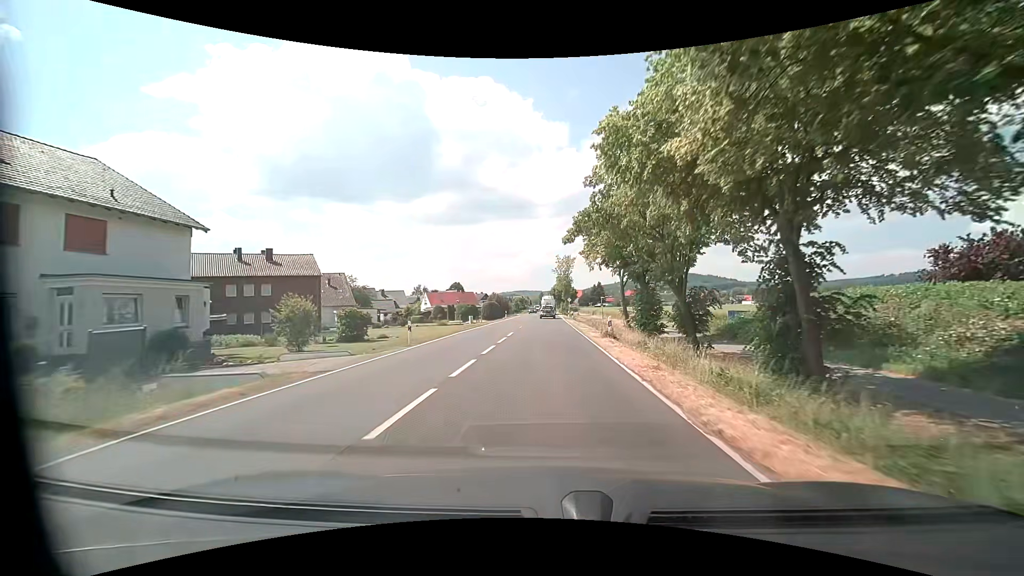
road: primary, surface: asphalt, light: Day
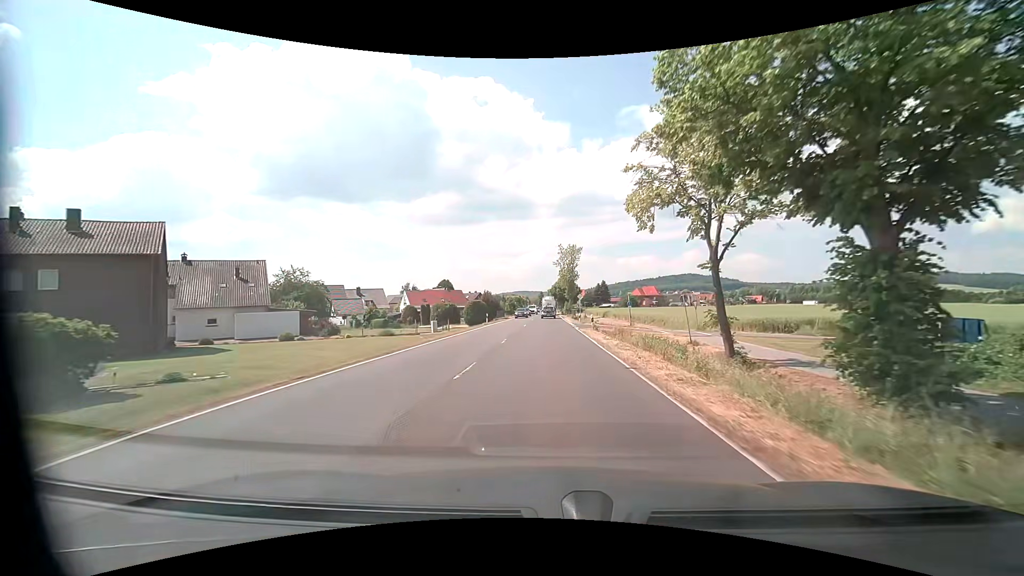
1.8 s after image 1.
(+0.1, +23.3) m; 0°
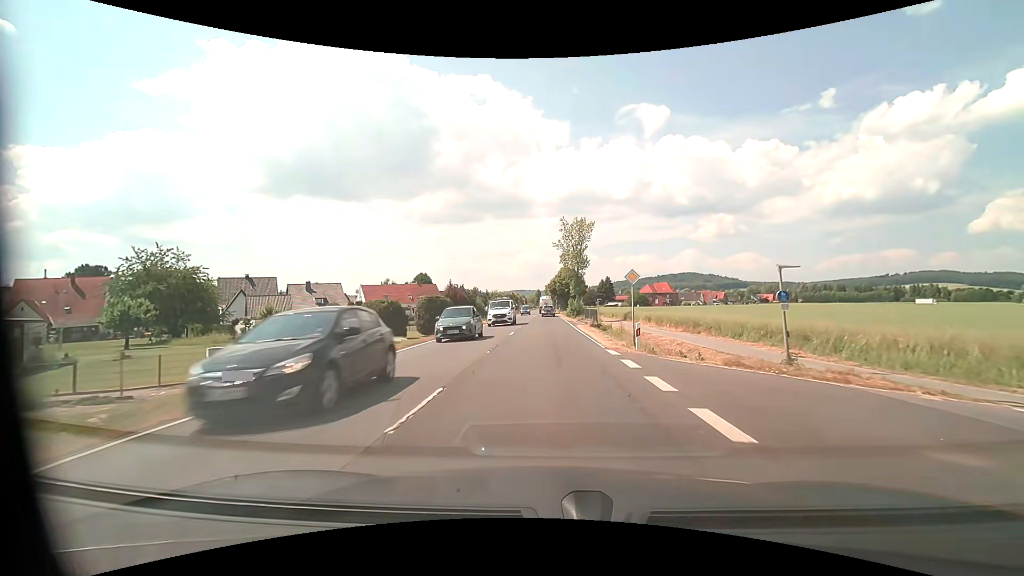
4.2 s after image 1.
(0.0, +31.1) m; 0°
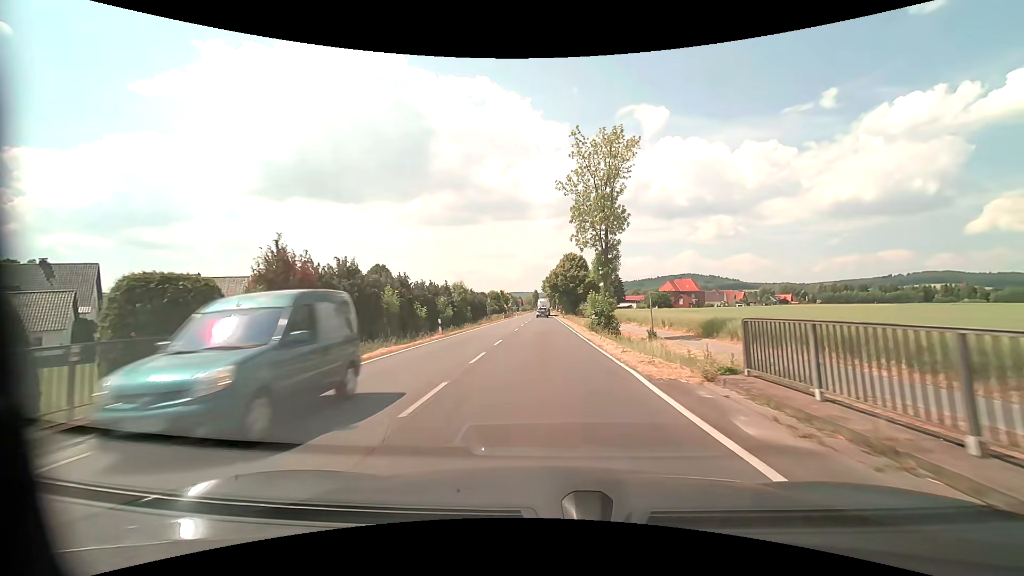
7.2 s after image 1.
(0.0, +38.8) m; 0°
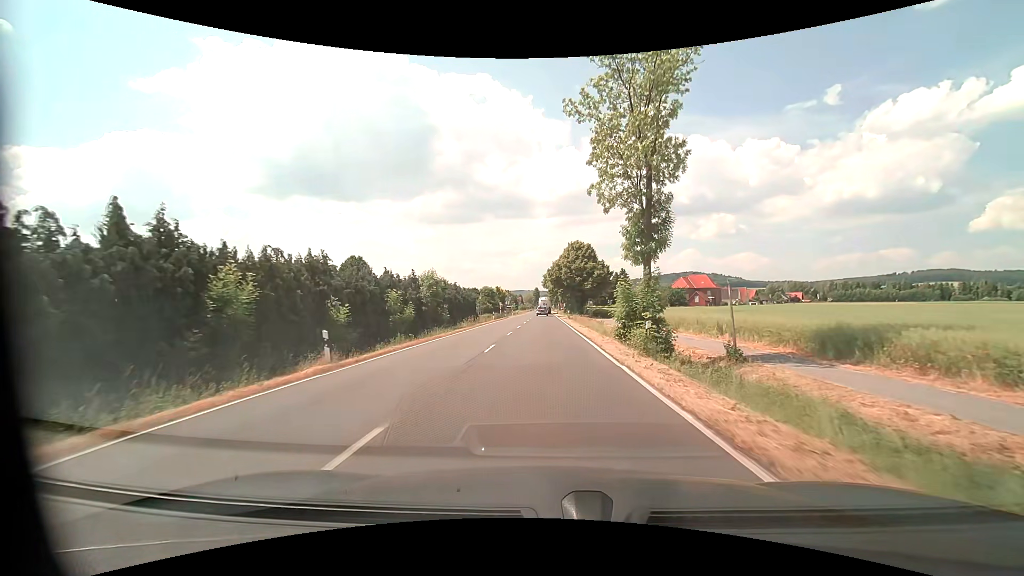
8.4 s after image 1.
(-0.1, +15.5) m; 0°
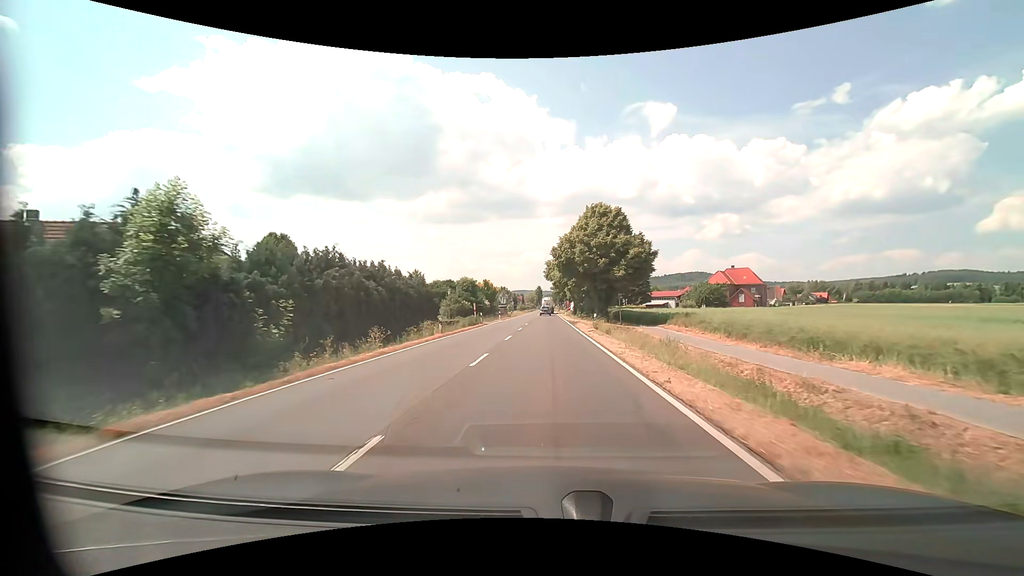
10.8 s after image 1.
(-0.2, +31.0) m; 0°
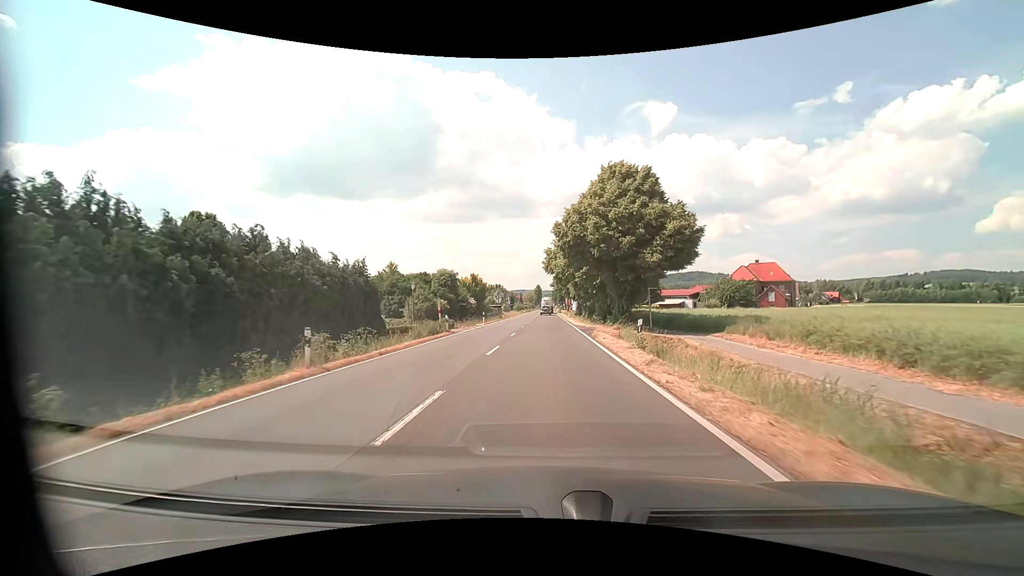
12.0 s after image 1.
(0.0, +15.5) m; 0°
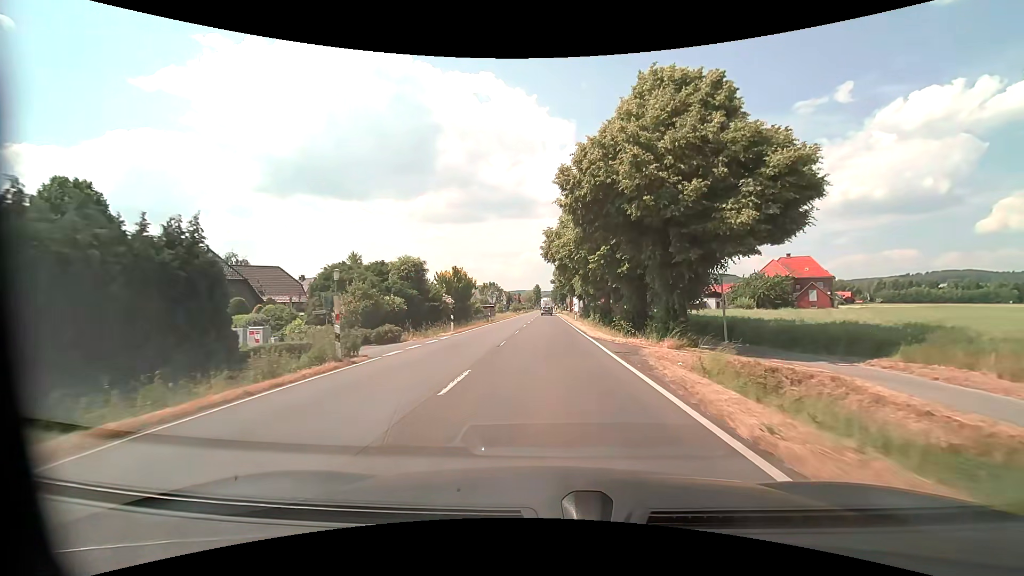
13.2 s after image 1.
(0.0, +15.6) m; 0°
(0, +10) (0, +20) (0, +30) (0, +40) (0, +50) (0, +60) (0, +70) (0, +80) (0, +90) (0, +100) m
